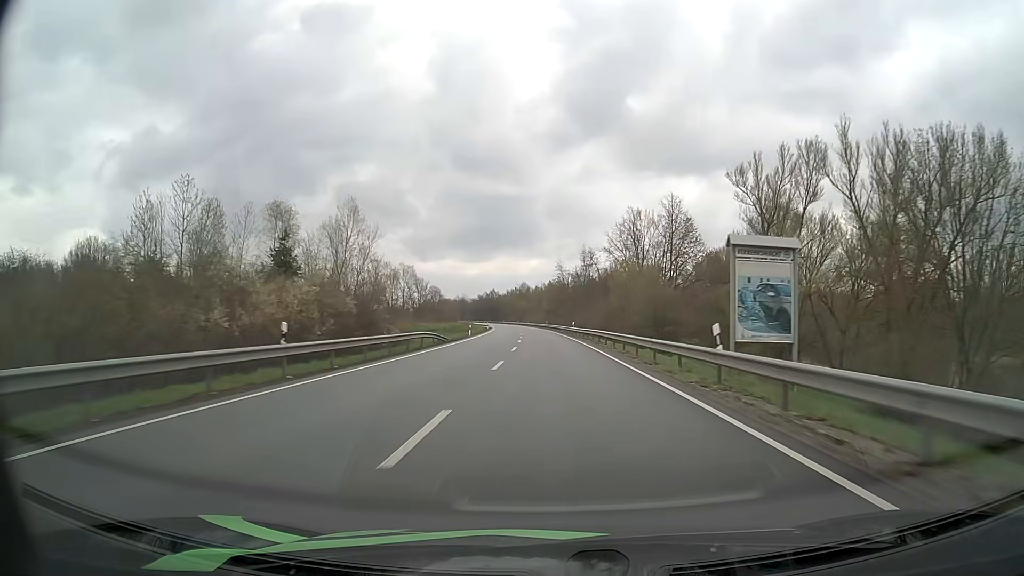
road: primary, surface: asphalt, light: Day
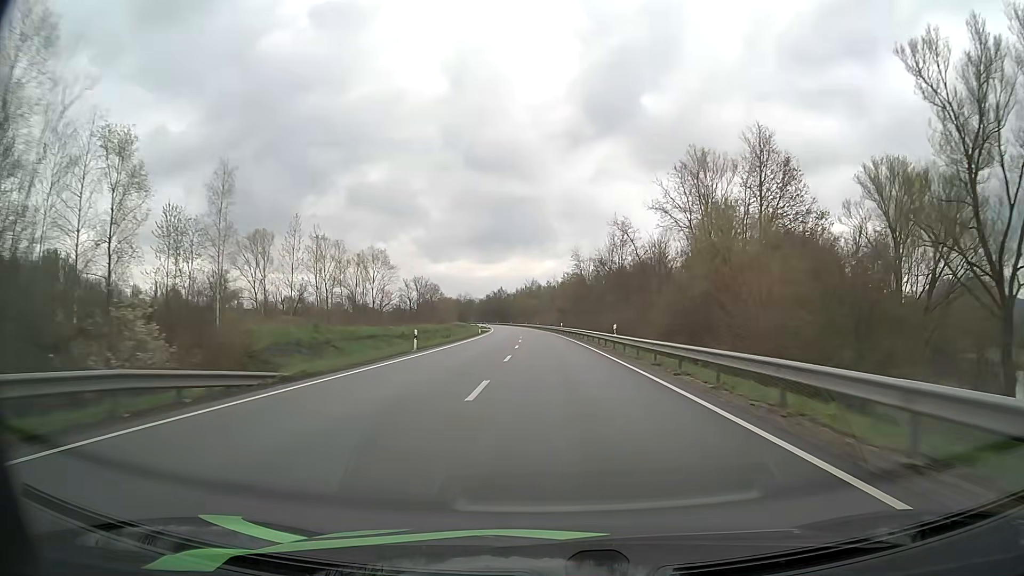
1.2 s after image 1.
(-0.3, +31.6) m; -1°
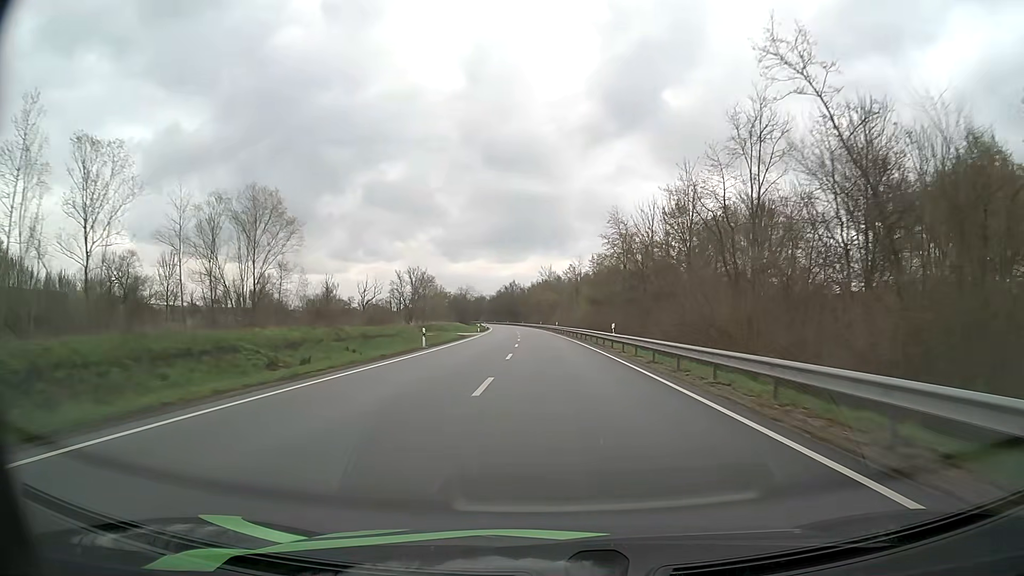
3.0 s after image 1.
(-0.7, +47.5) m; -2°
(0, +10) (0, +20) (0, +30) (0, +40) (-1, +50) (-1, +60) (-1, +70) (-2, +80) (-2, +90) (-3, +100) m
